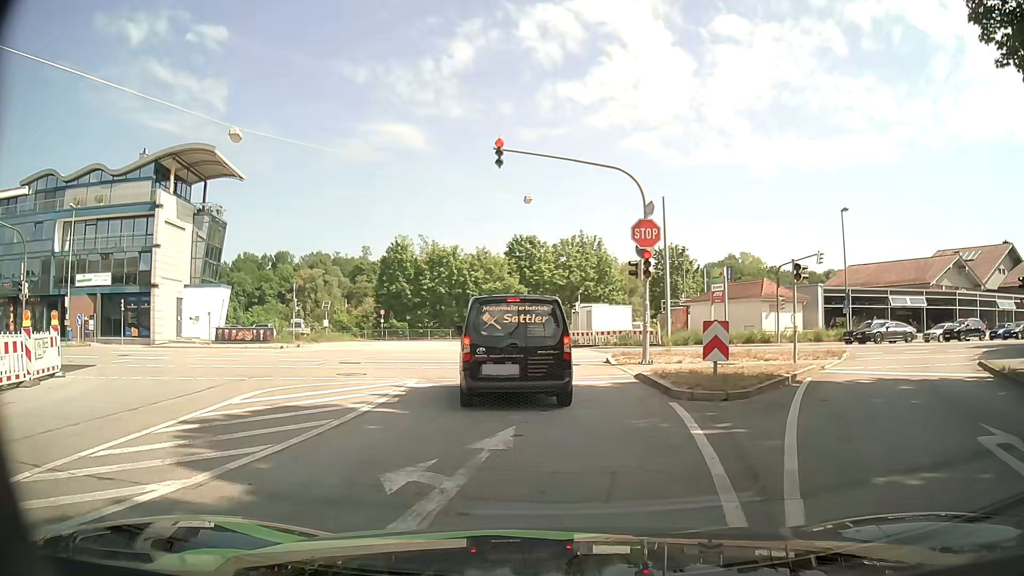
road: tertiary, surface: asphalt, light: Day
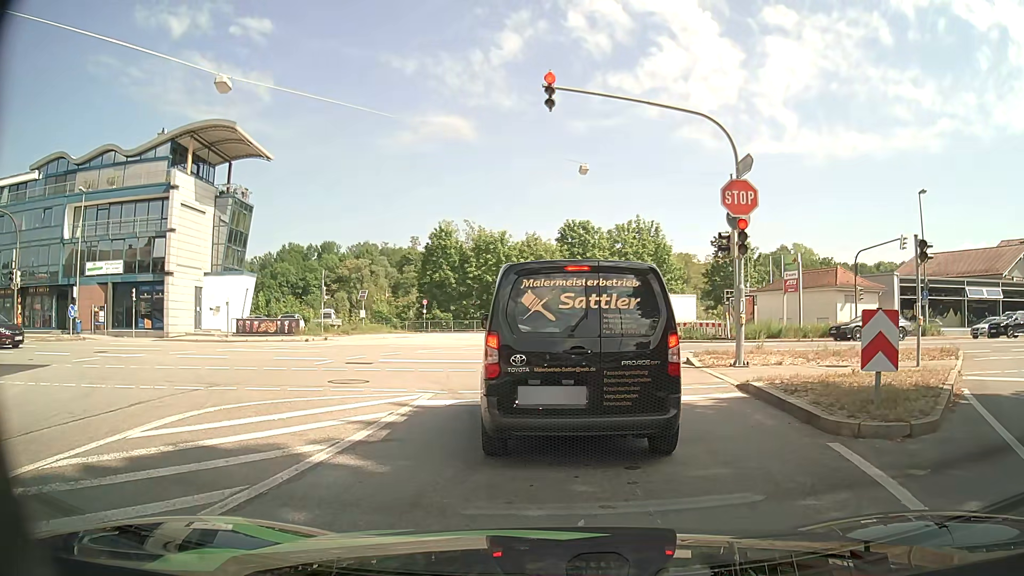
(-0.2, +4.4) m; -5°
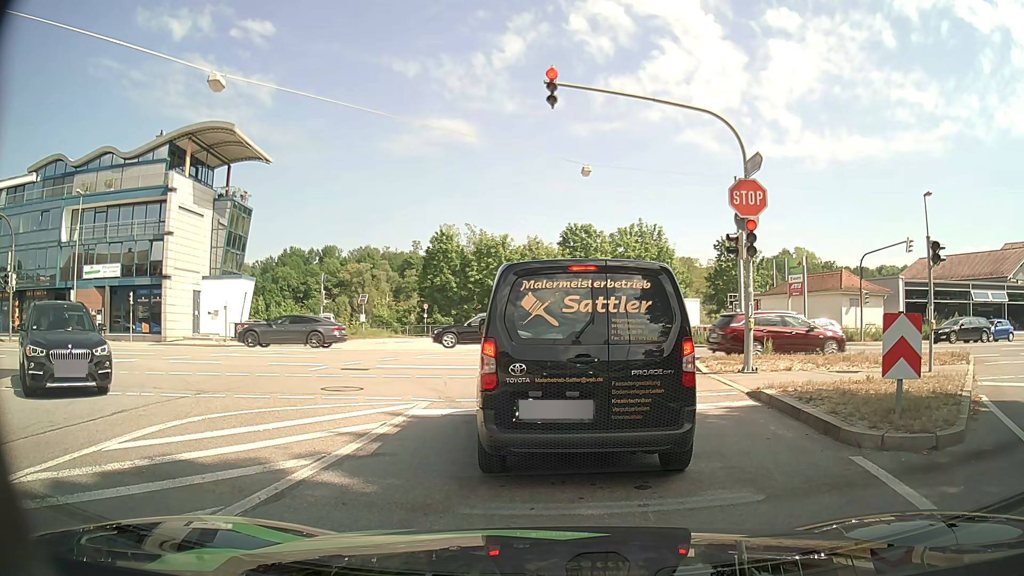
(0.0, +0.6) m; 0°
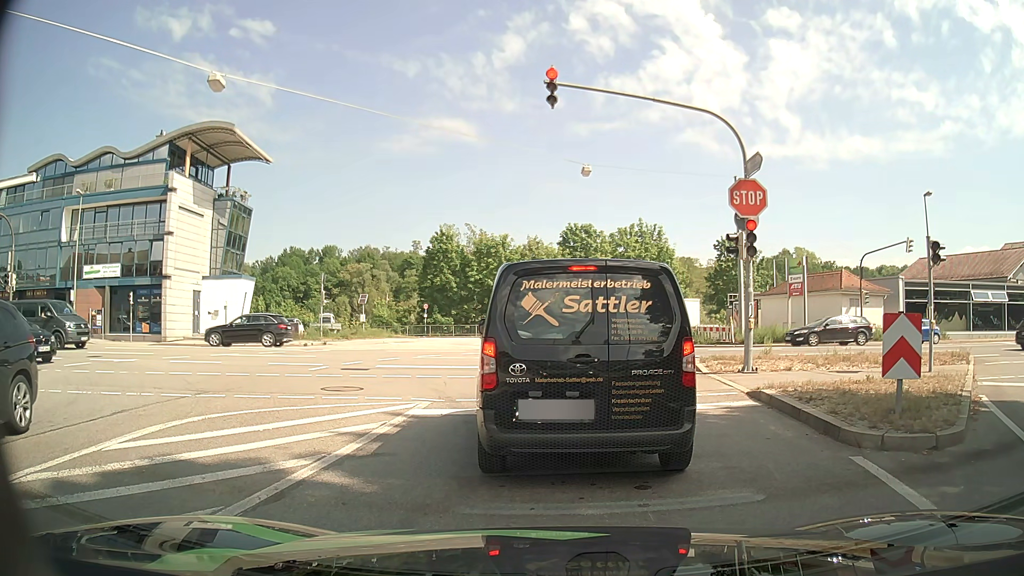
(0.0, 0.0) m; 0°
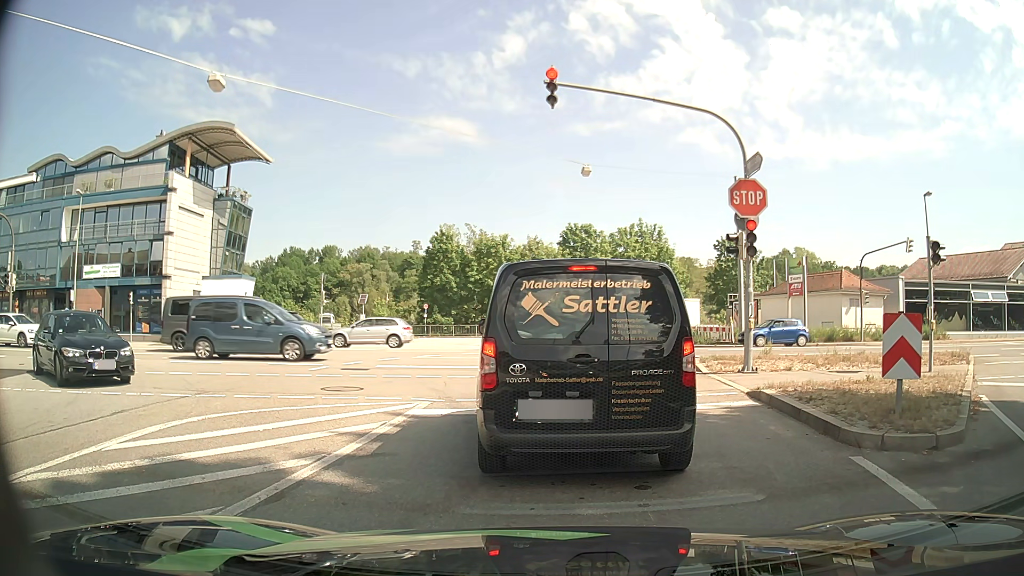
(0.0, 0.0) m; 0°
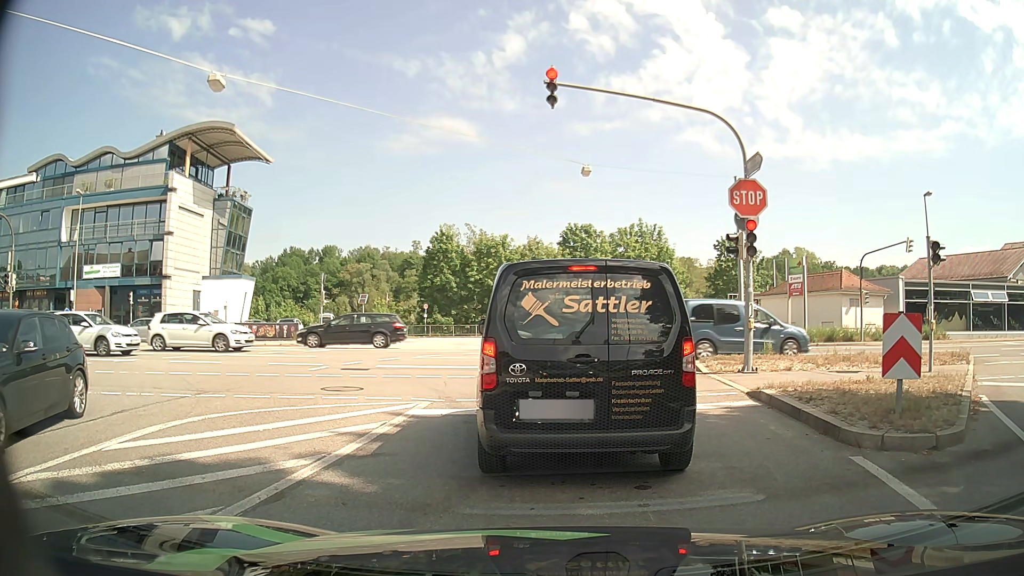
(0.0, 0.0) m; 0°
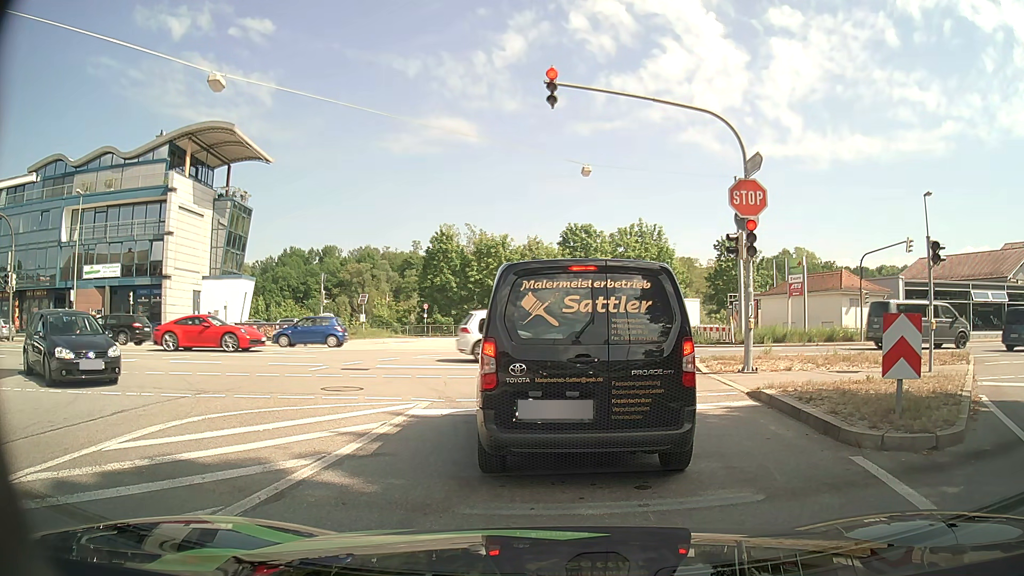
(0.0, 0.0) m; 0°
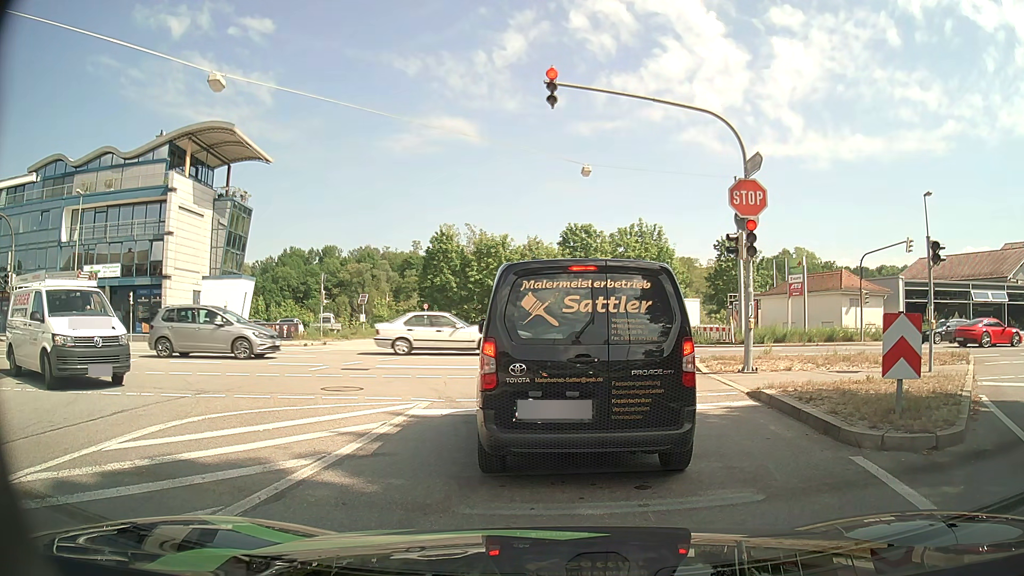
(0.0, 0.0) m; 0°
(0, +10) (-2, +20) (-7, +29) (-16, +33) (-26, +32) (-36, +31) (-45, +30) (-55, +29) (-65, +28) (-75, +27) m
